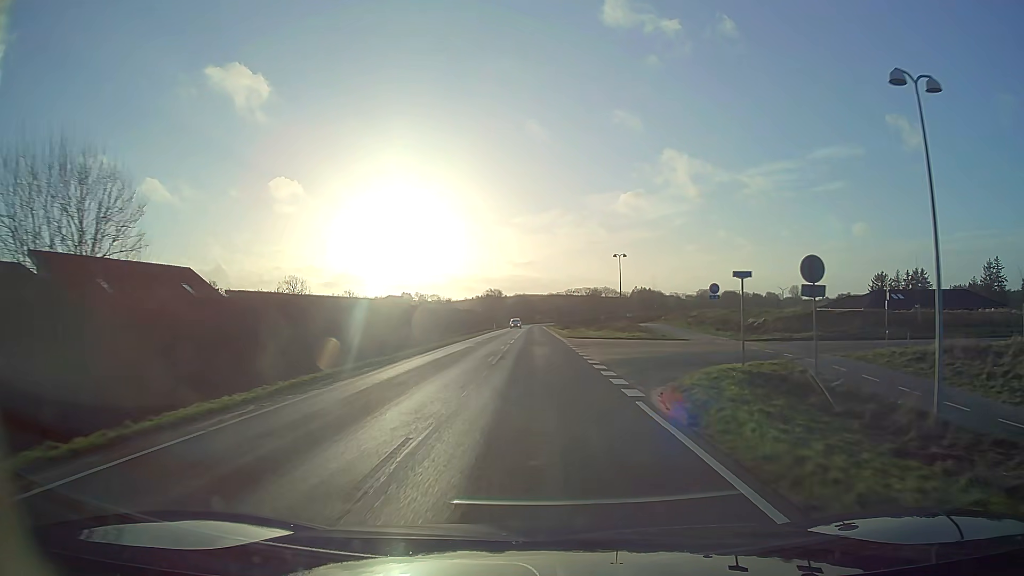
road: tertiary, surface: asphalt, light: Day
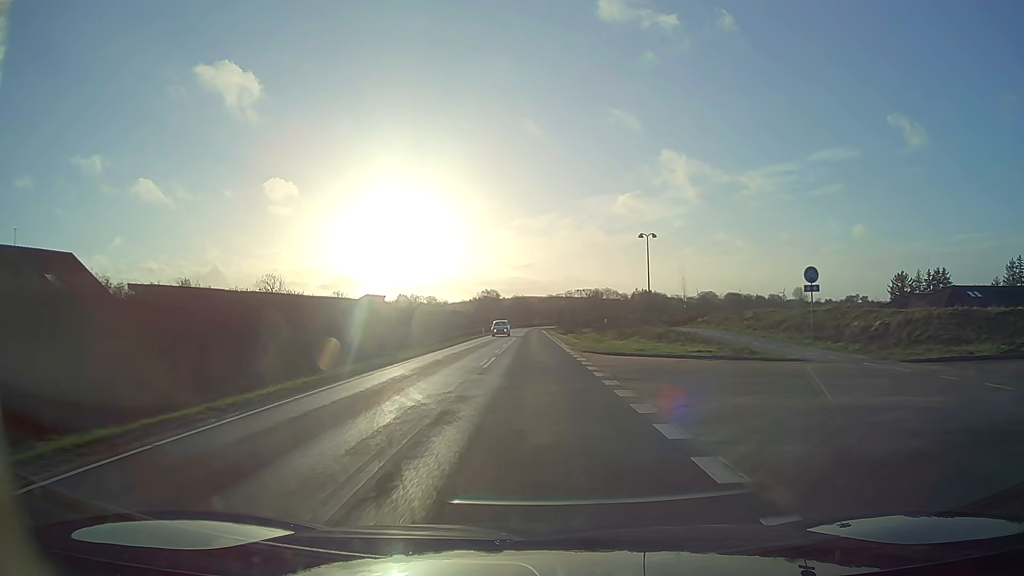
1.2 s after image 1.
(0.0, +16.5) m; 0°
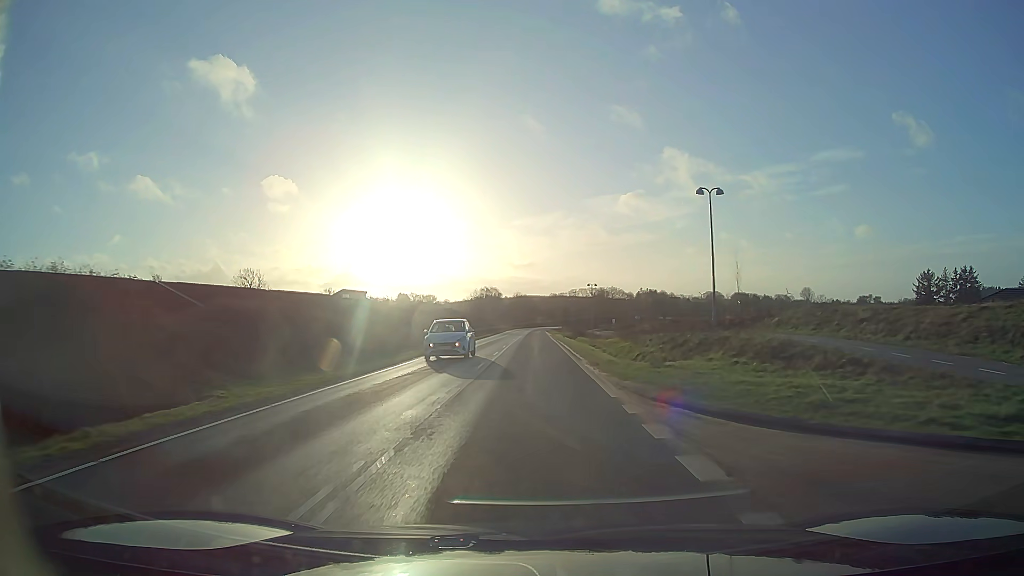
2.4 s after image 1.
(0.0, +16.4) m; 0°
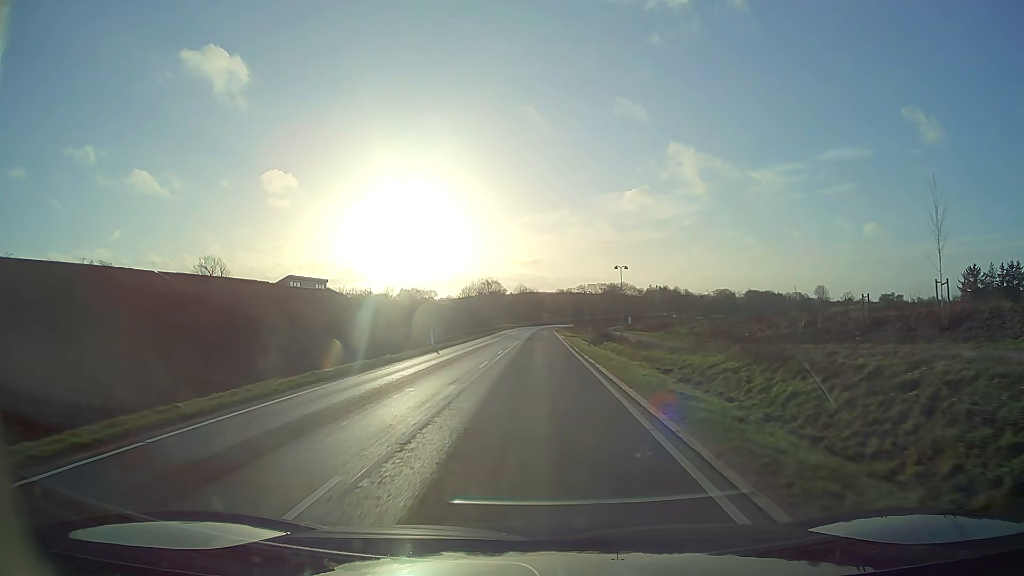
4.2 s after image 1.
(0.0, +24.7) m; 0°
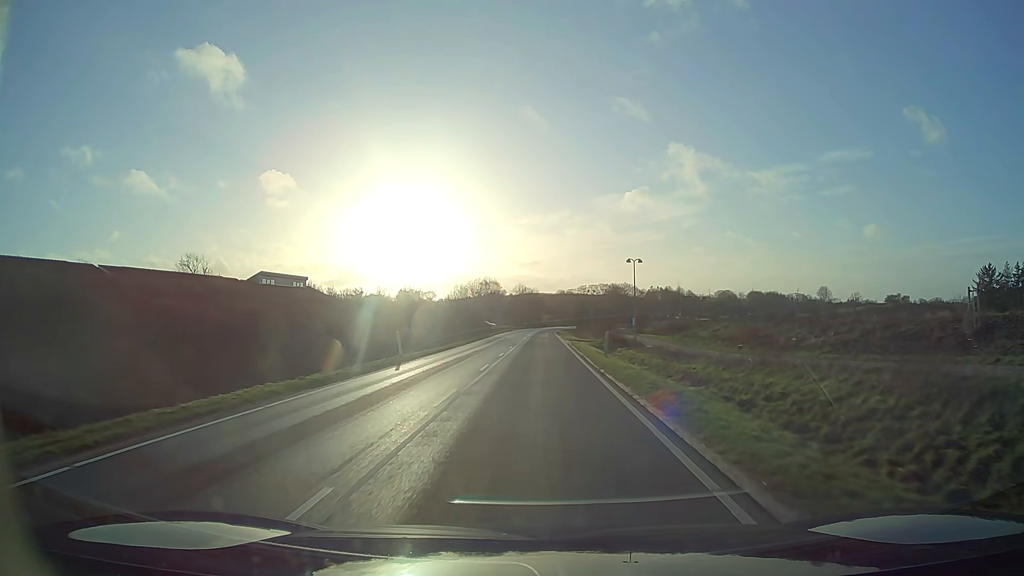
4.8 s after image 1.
(0.0, +8.3) m; 0°
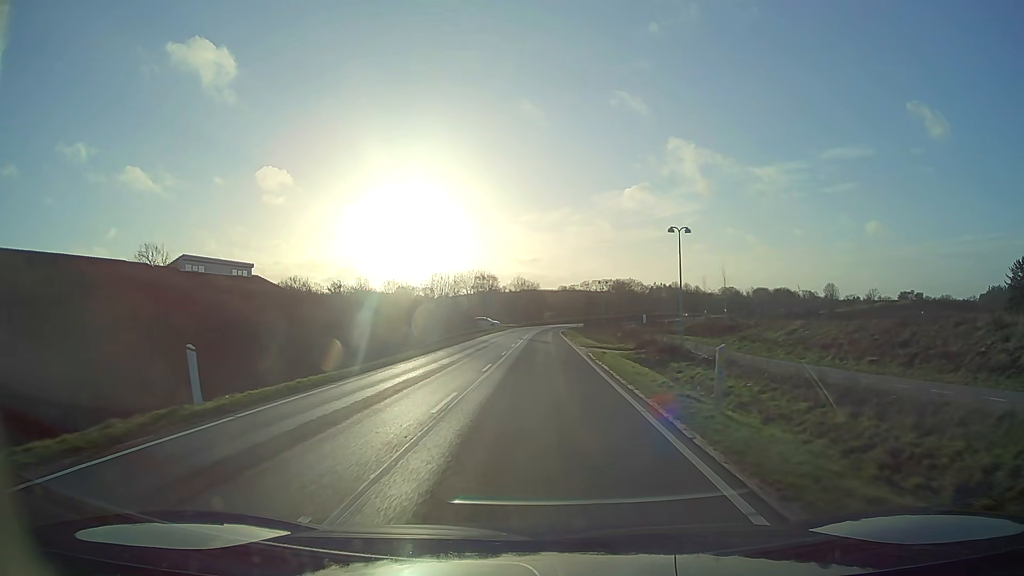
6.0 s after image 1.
(0.0, +16.8) m; 0°
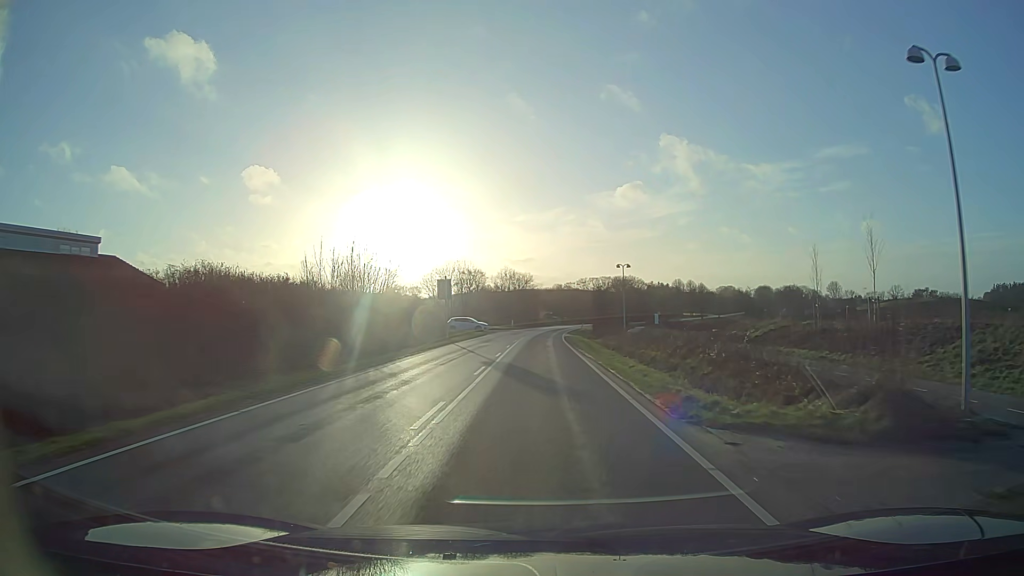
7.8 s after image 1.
(+0.1, +25.3) m; +1°
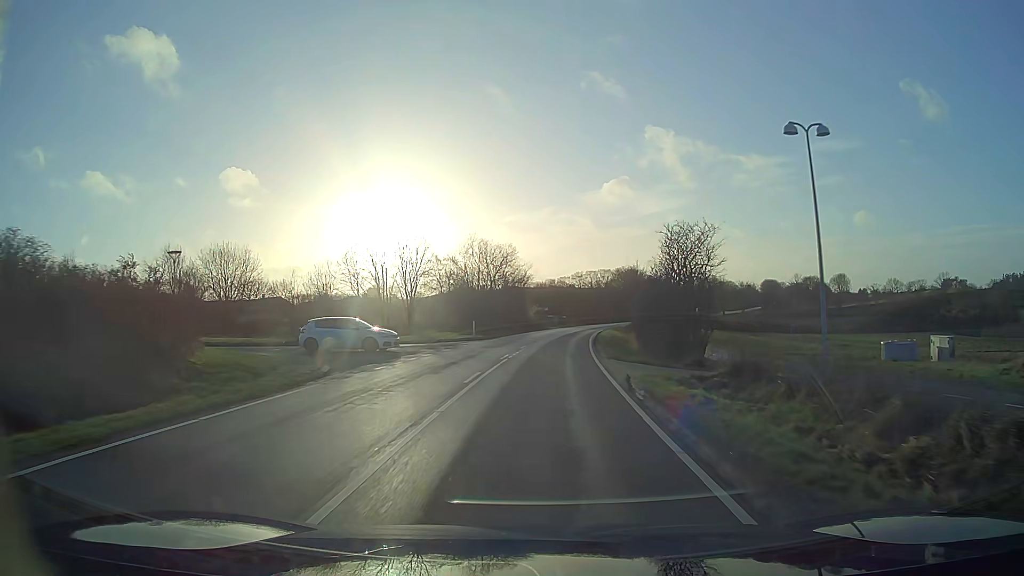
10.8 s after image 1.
(+0.3, +42.0) m; +1°
(0, +10) (0, +20) (+1, +30) (+1, +40) (+2, +50) (+3, +60) (+5, +70) (+6, +80) (+8, +90) (+10, +99) m
